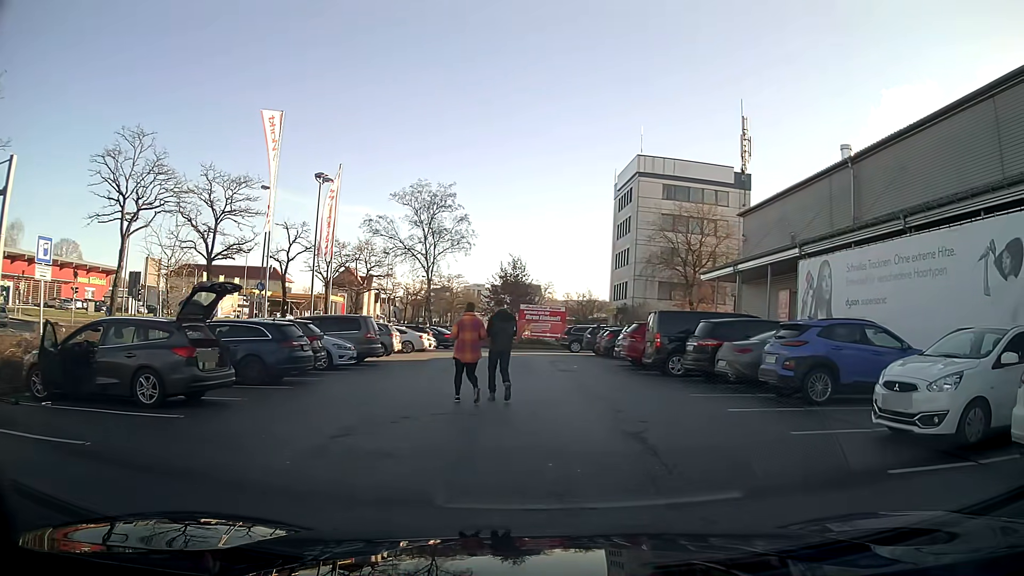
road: service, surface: paved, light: Day
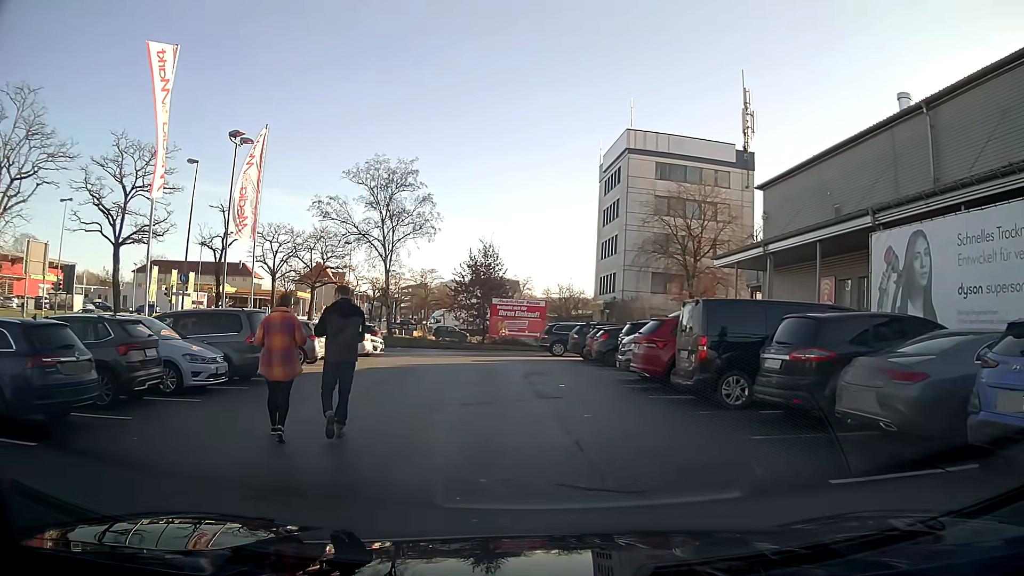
(+0.2, +7.8) m; +1°
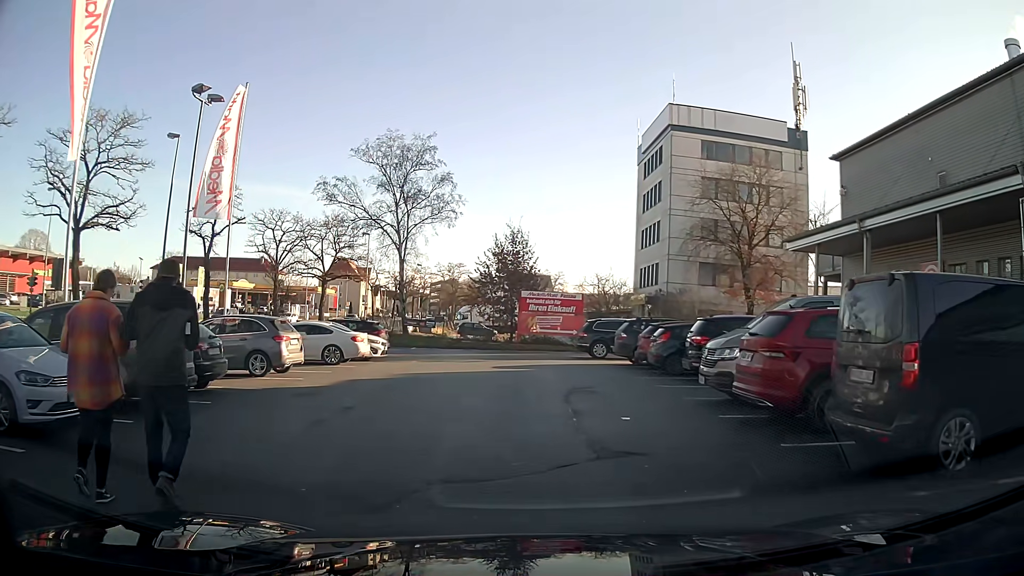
(0.0, +5.8) m; -2°
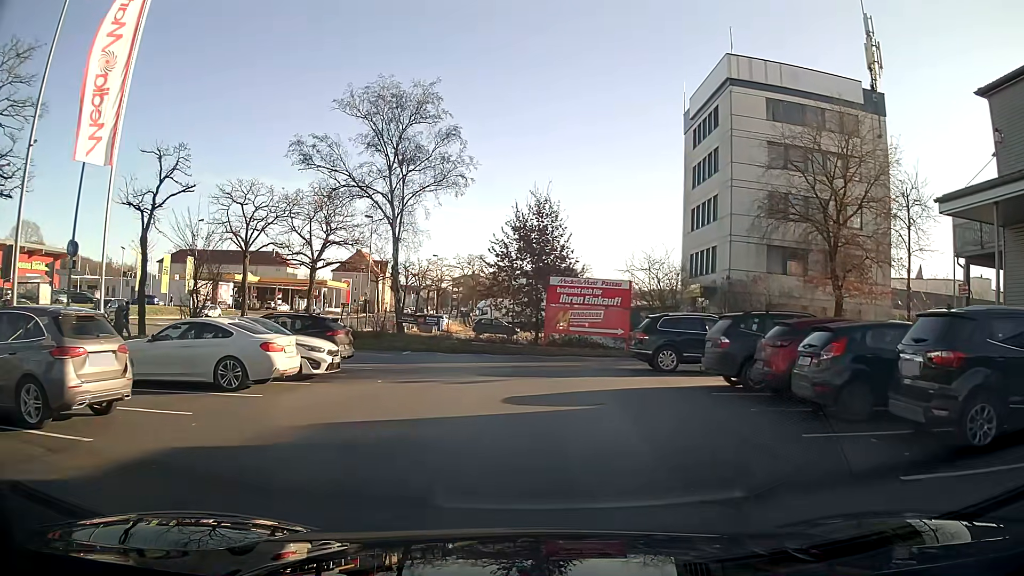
(-0.2, +9.5) m; -2°
